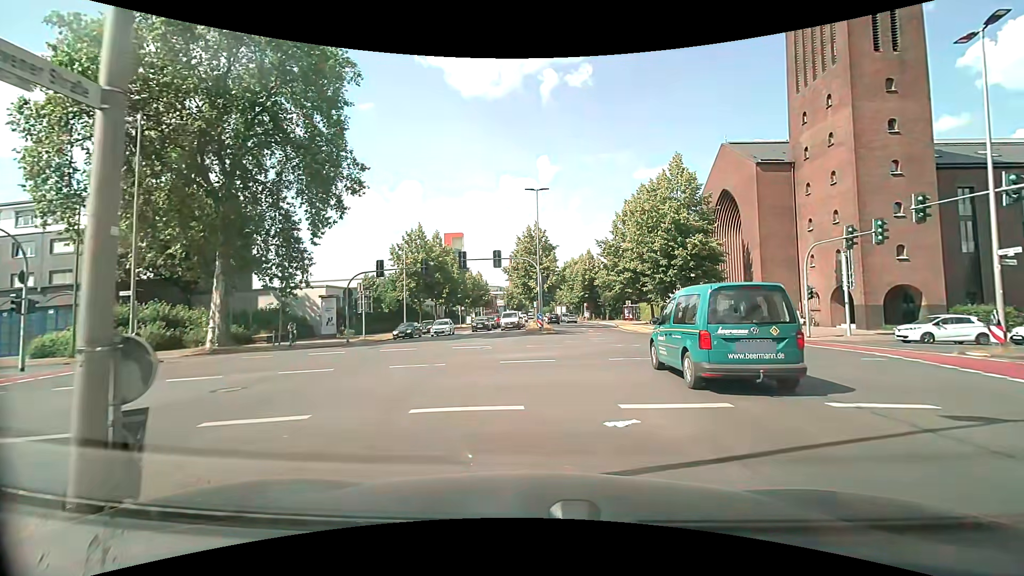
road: secondary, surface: asphalt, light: Day
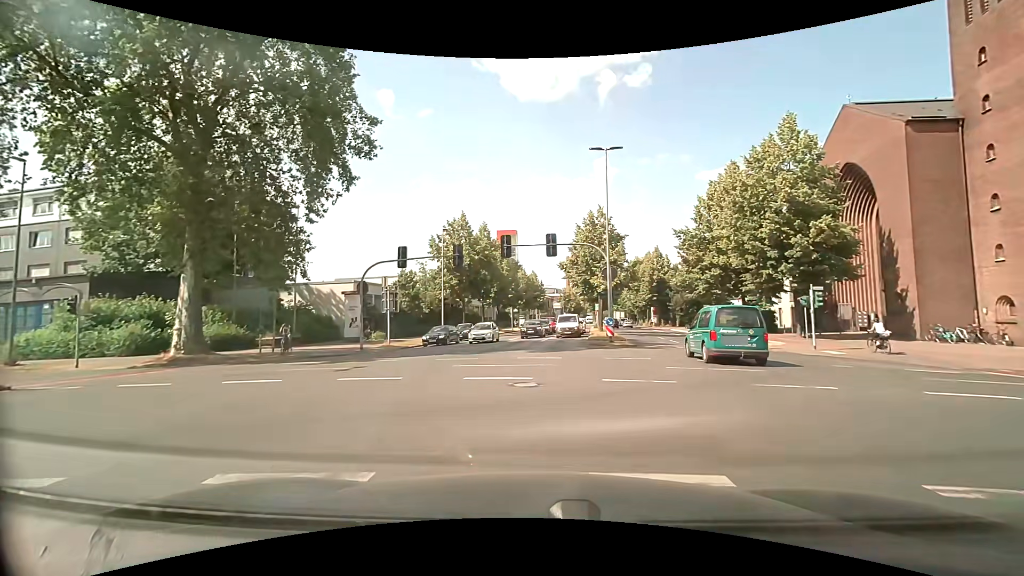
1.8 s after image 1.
(-0.4, +9.6) m; -7°
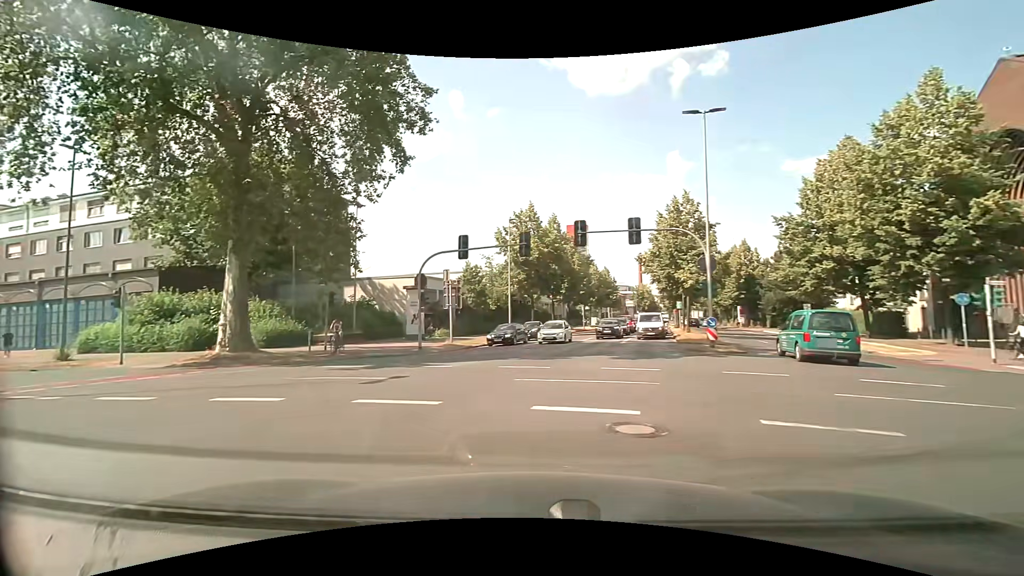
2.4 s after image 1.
(-0.2, +3.9) m; -7°
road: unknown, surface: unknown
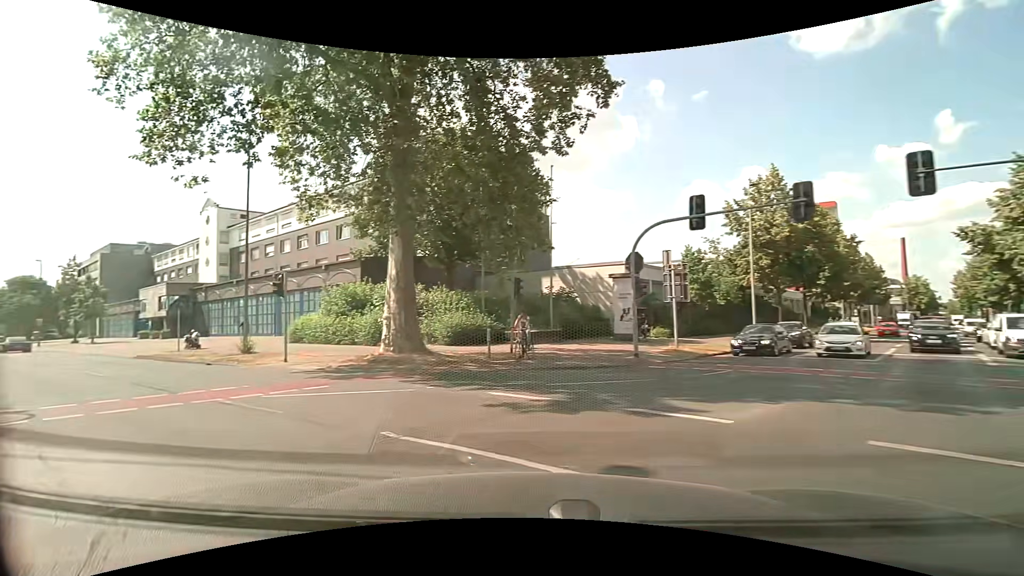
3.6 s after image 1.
(-1.4, +7.7) m; -22°
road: secondary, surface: asphalt
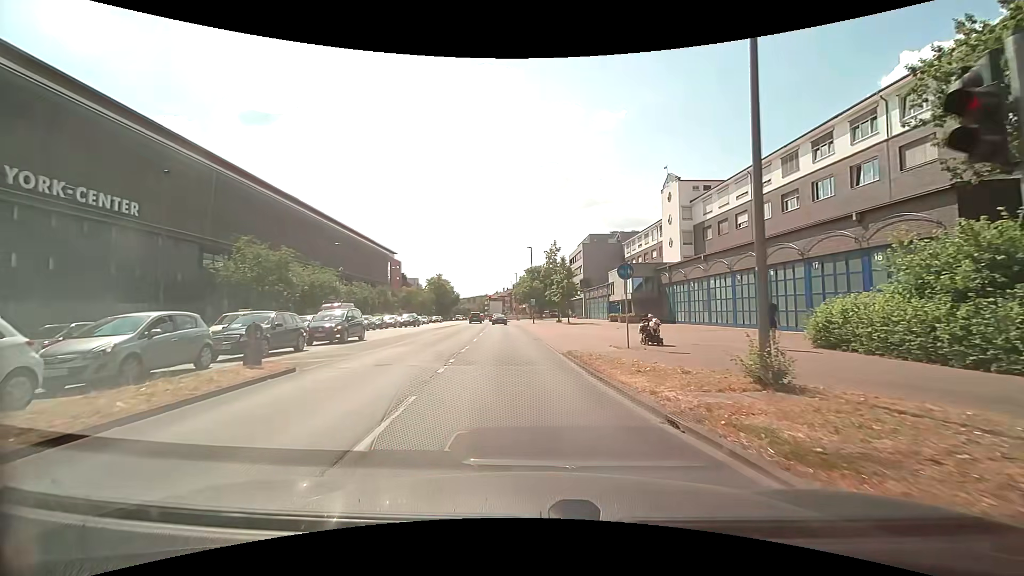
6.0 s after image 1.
(-7.6, +14.0) m; -50°
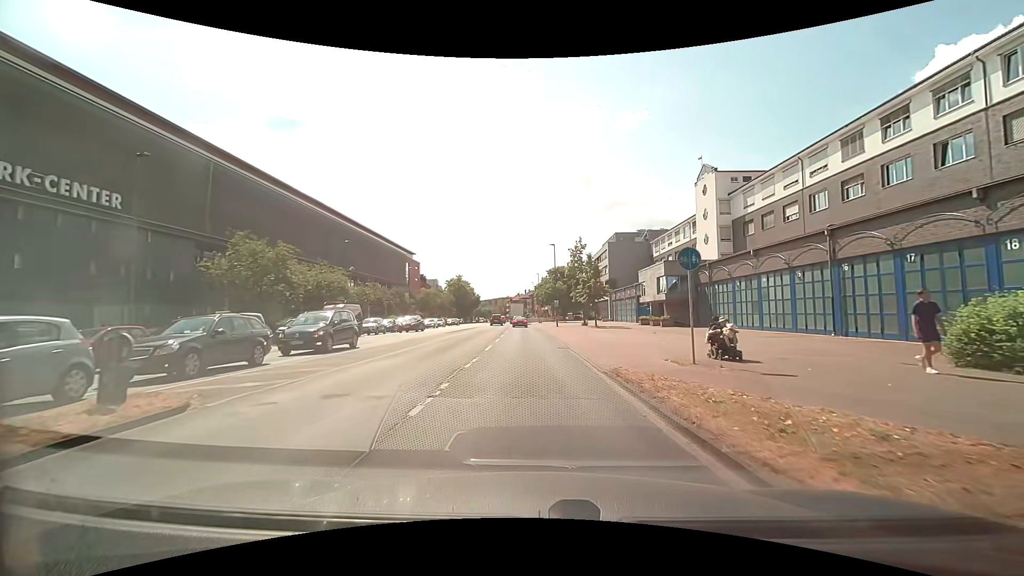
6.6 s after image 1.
(-0.2, +4.6) m; -3°
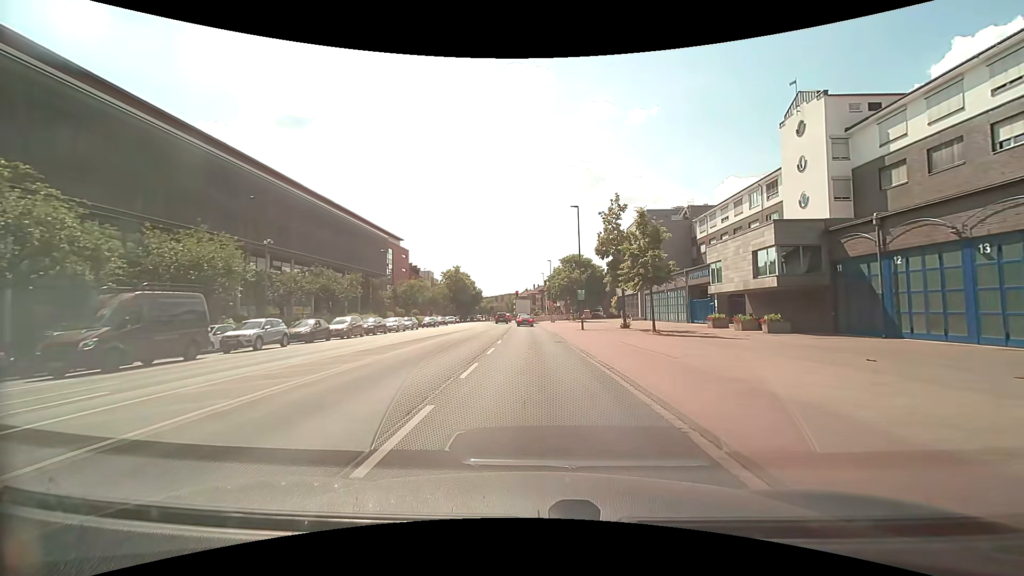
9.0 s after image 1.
(-0.4, +21.0) m; -1°
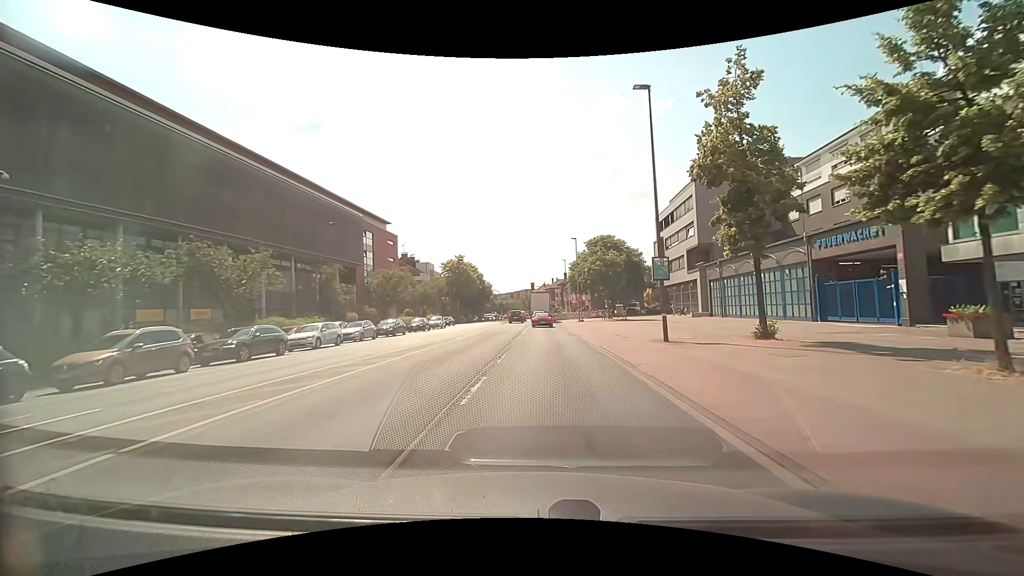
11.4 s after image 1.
(-0.3, +21.3) m; -2°
(0, +10) (0, +20) (-1, +30) (-2, +40) (-3, +50) (-3, +60) (-3, +70) (-2, +80) (-2, +90) (-2, +100) m
